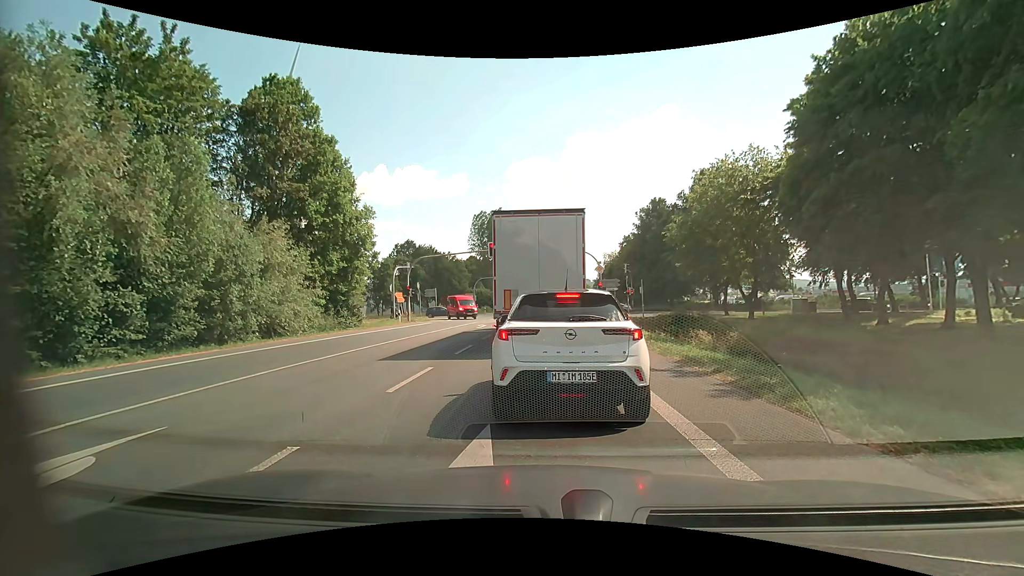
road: primary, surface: asphalt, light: Day
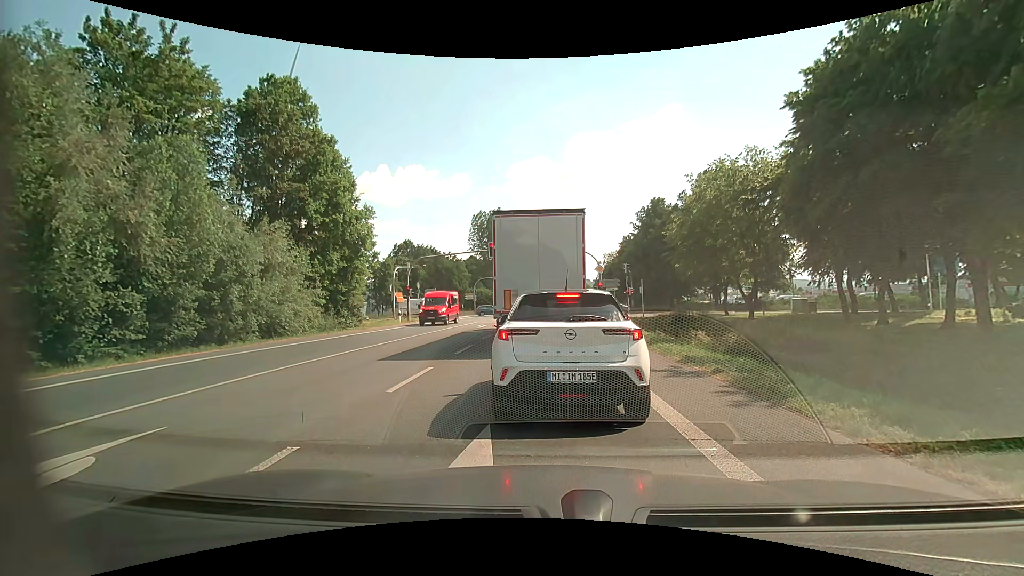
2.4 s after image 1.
(0.0, 0.0) m; 0°
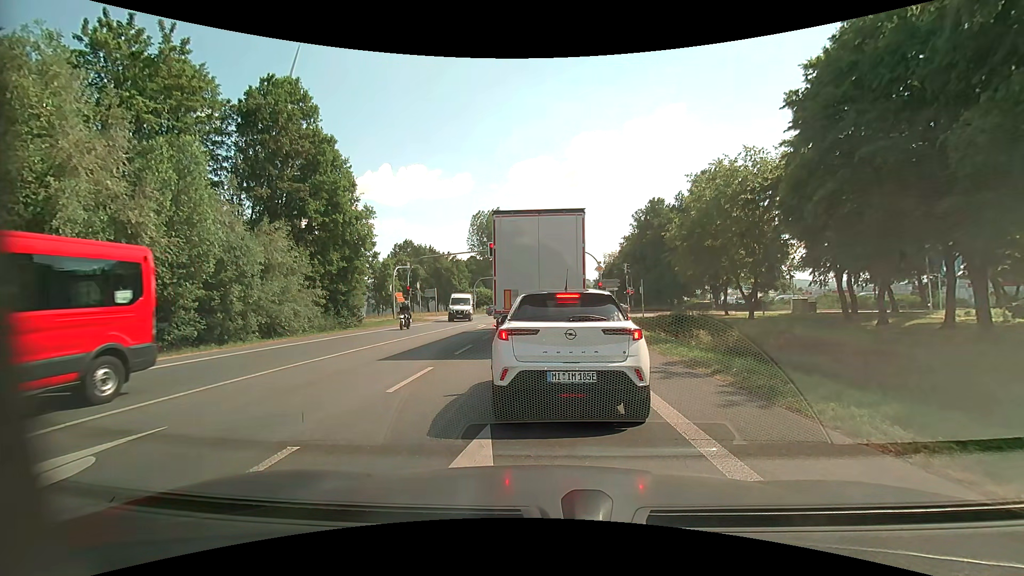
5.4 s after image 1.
(0.0, 0.0) m; 0°
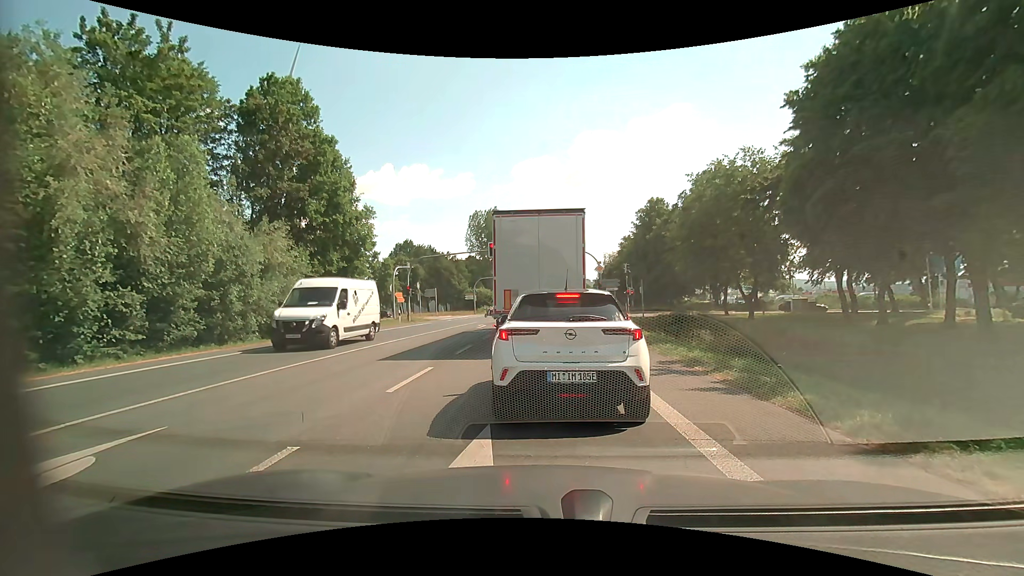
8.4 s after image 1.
(0.0, 0.0) m; 0°
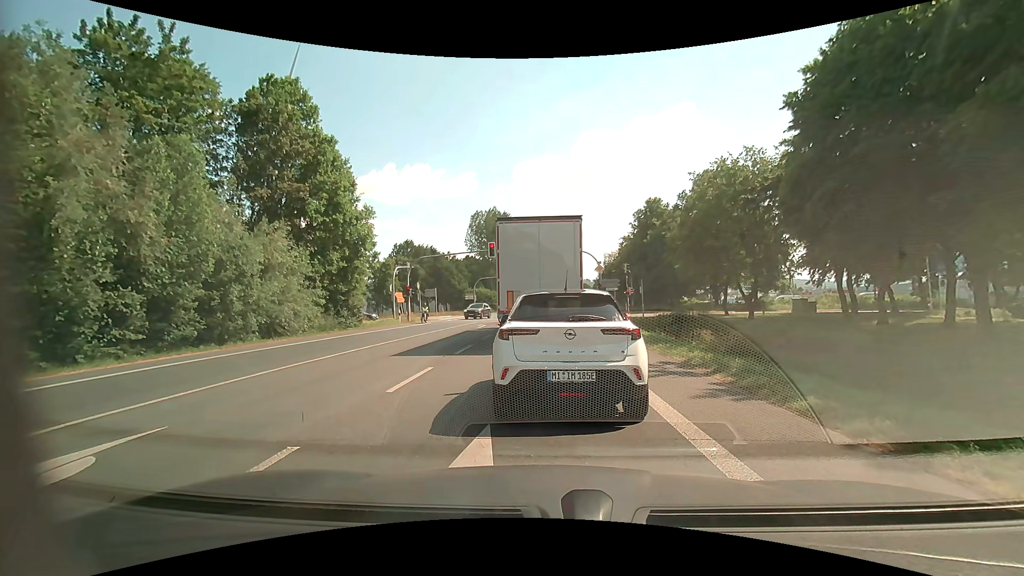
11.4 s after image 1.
(0.0, 0.0) m; 0°
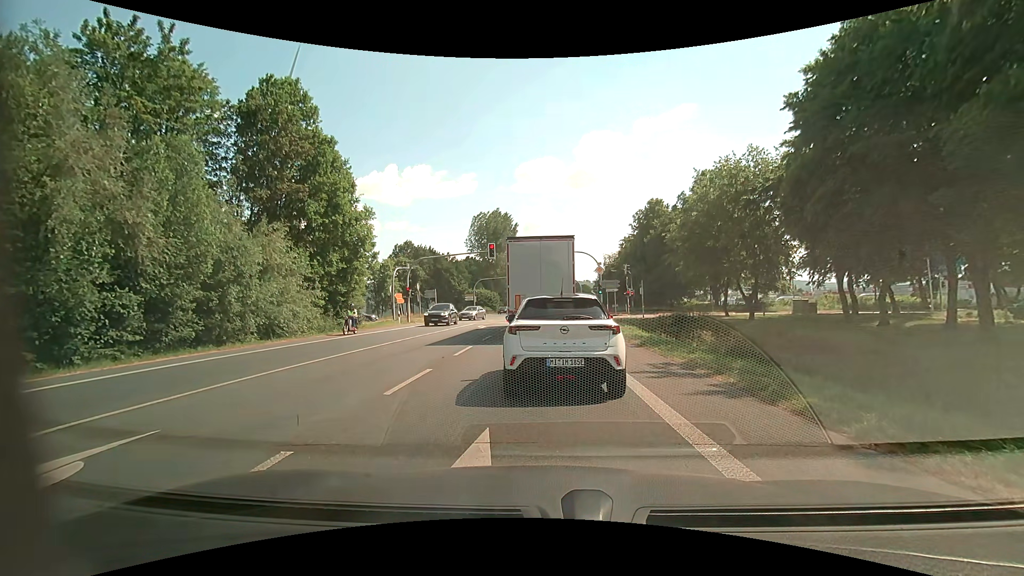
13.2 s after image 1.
(0.0, +0.1) m; 0°
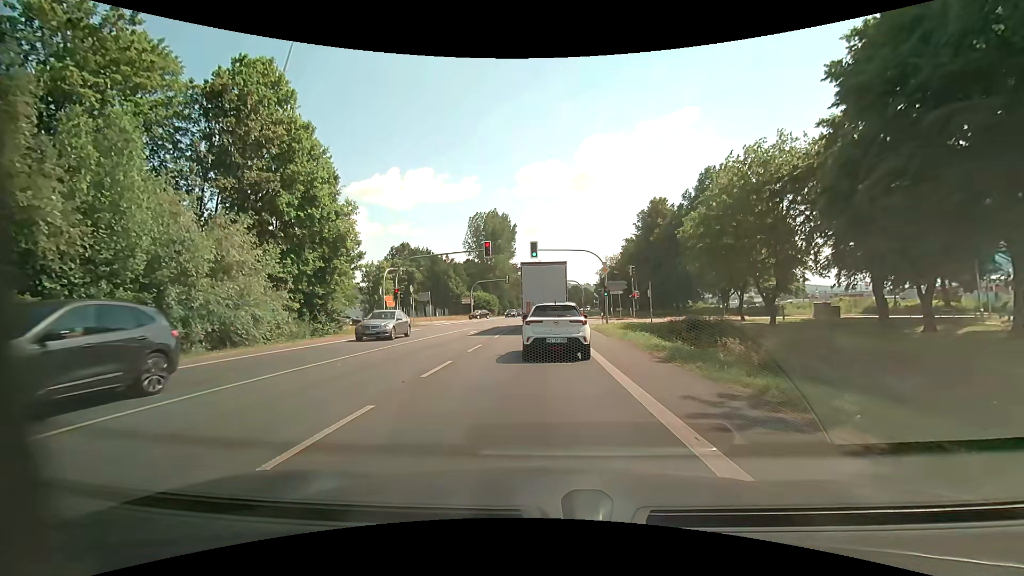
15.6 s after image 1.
(-0.1, +3.9) m; -2°
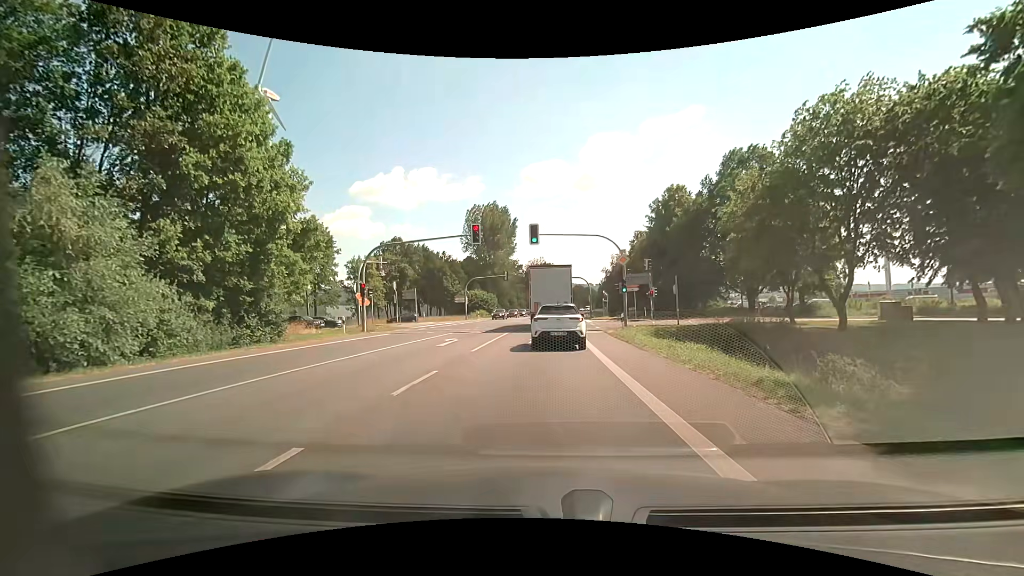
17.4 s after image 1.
(0.0, +8.5) m; 0°
(0, +10) (0, +20) (0, +30) (+3, +40) (+10, +46) (+20, +47) (+30, +47) (+40, +46) (+50, +45) (+60, +43) m
